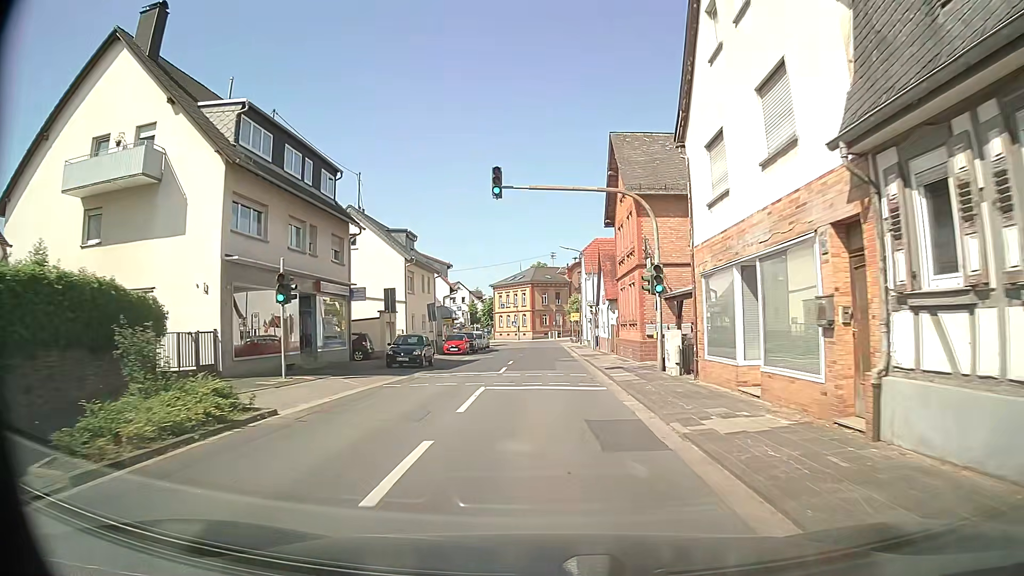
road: secondary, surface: asphalt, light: Day
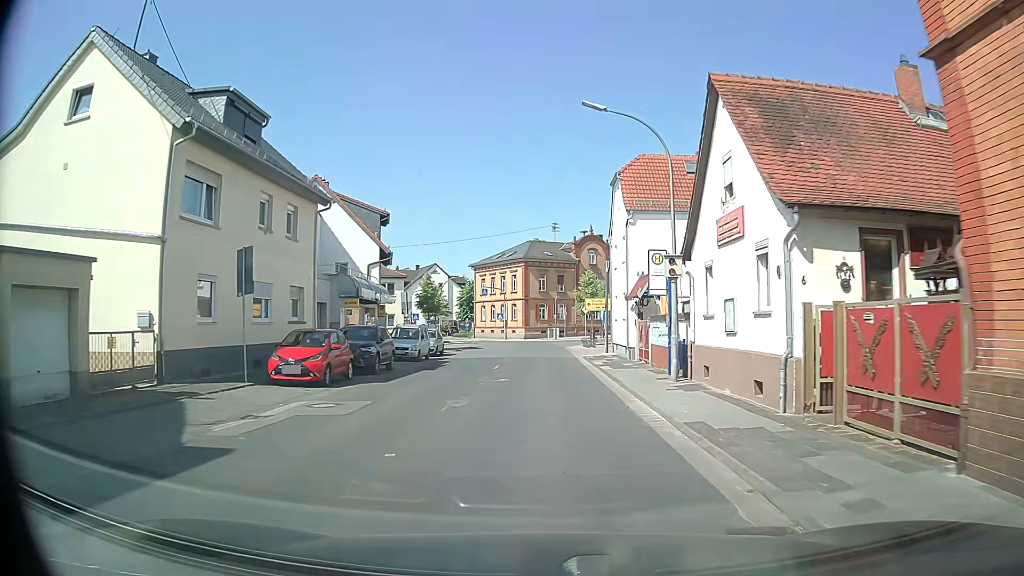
(+0.2, +29.8) m; +1°
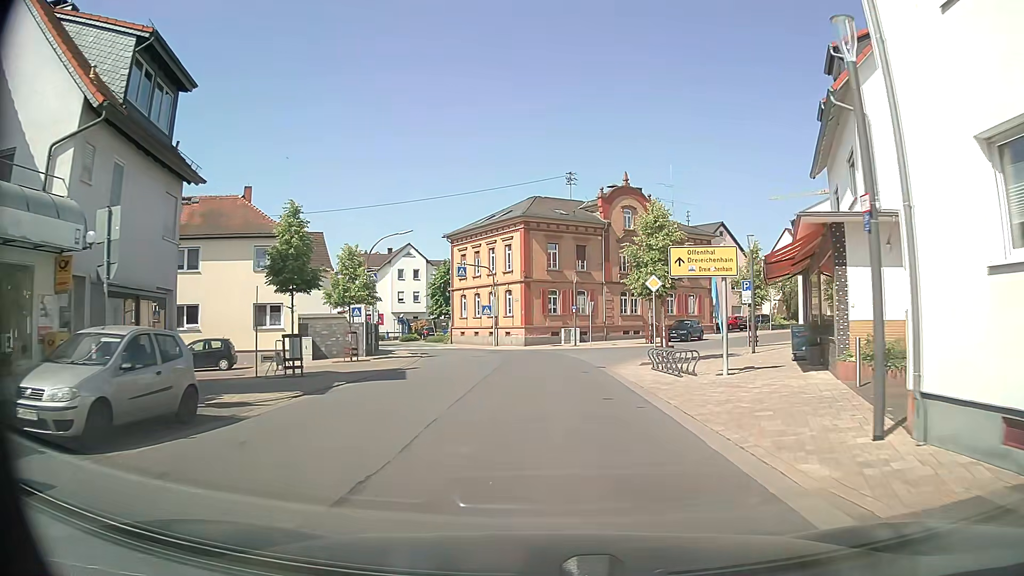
(-0.2, +29.3) m; 0°
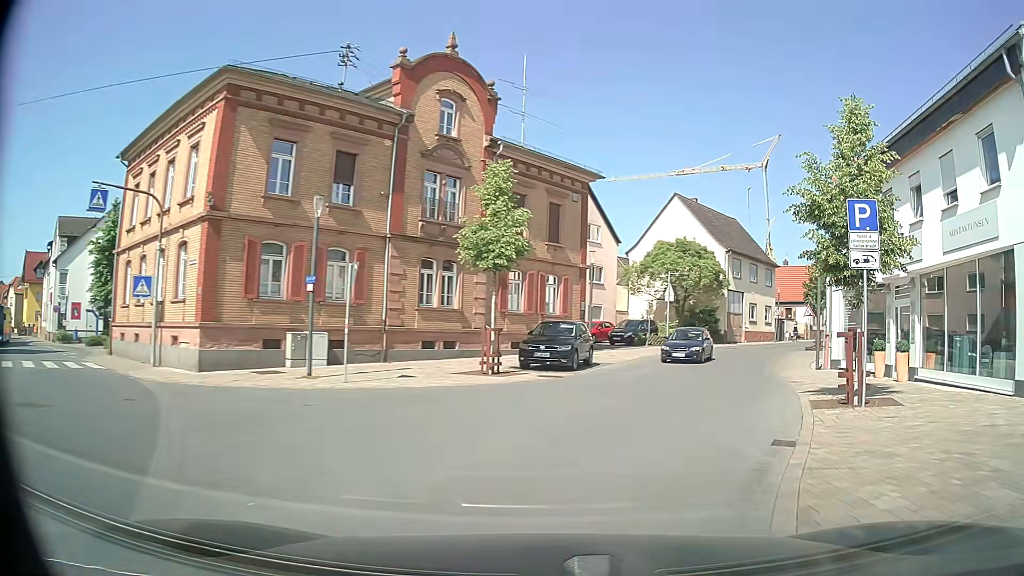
(+1.8, +28.3) m; +18°
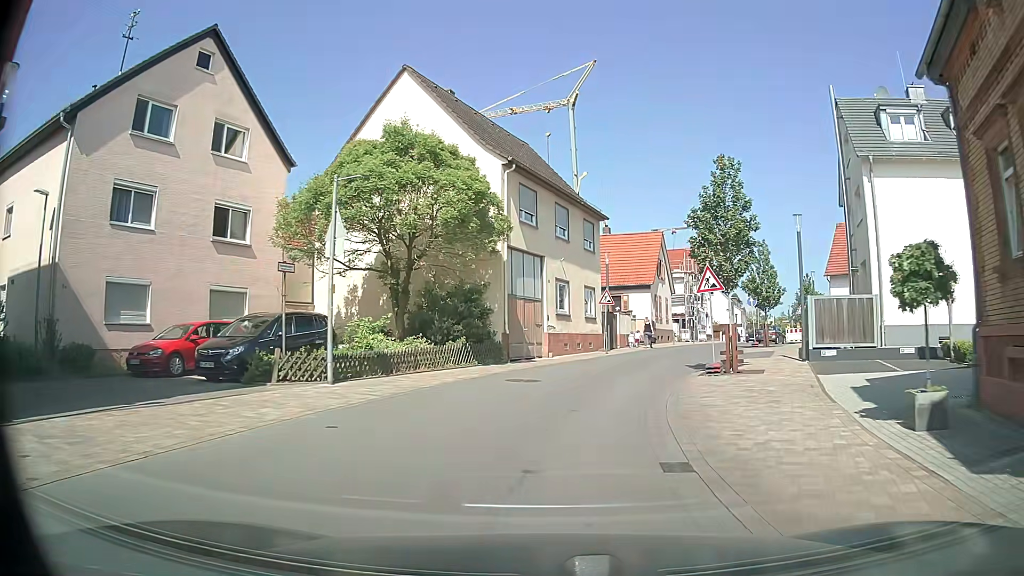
(+7.2, +25.7) m; +17°
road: unclassified
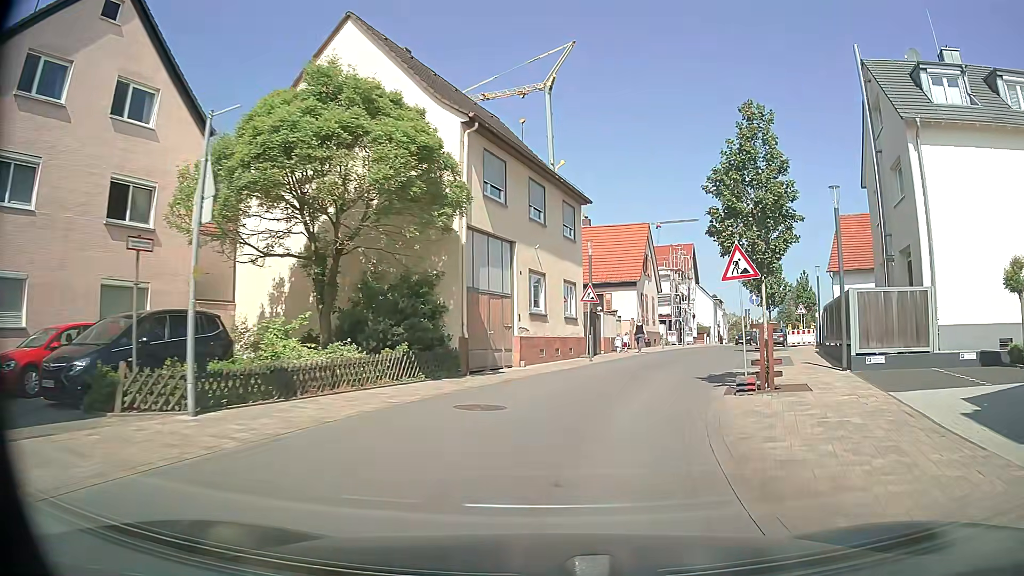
(+0.1, +5.1) m; +2°
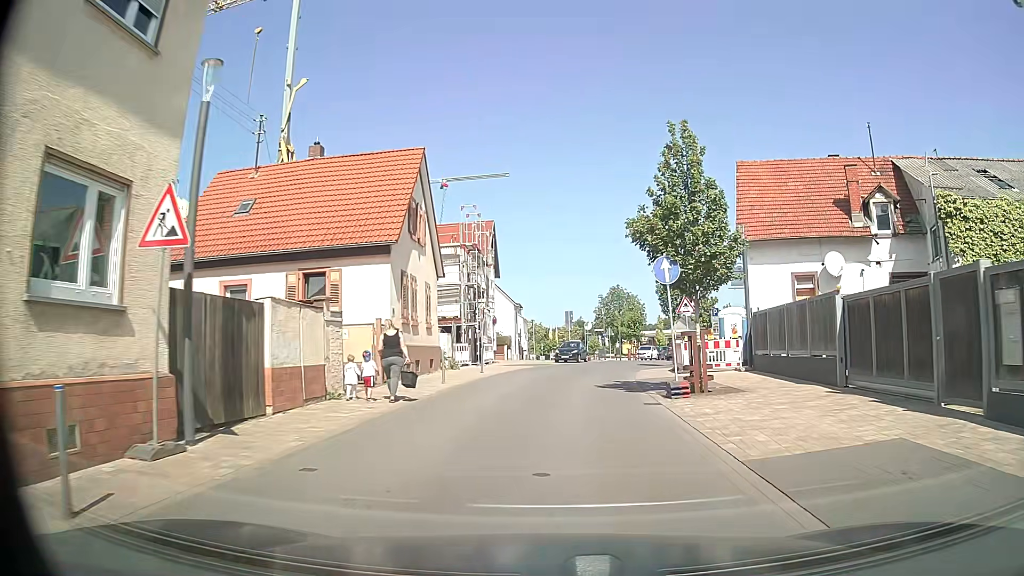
(+3.4, +20.4) m; +18°
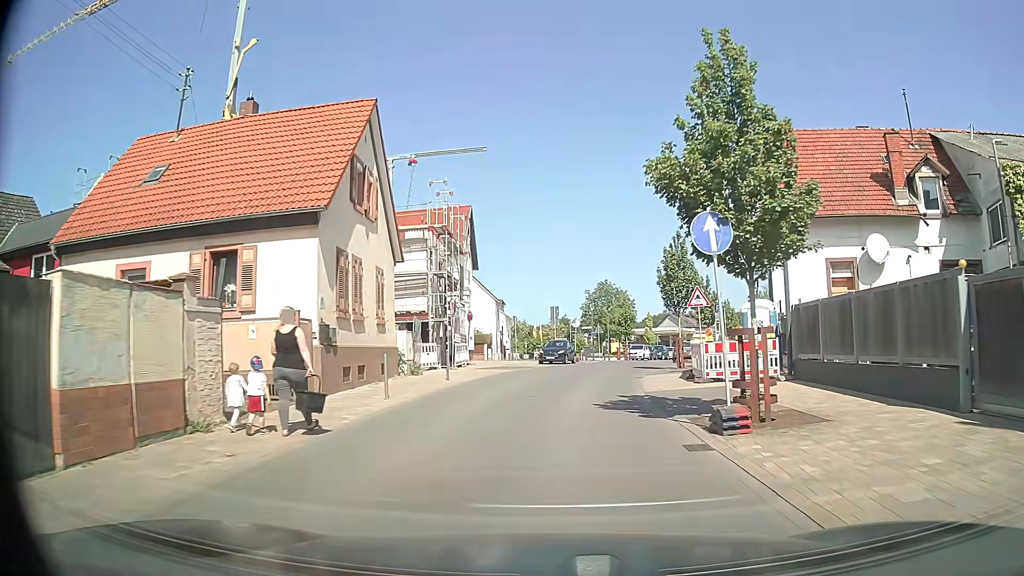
(0.0, +5.3) m; 0°
(0, +10) (+1, +20) (+3, +30) (+6, +39) (+9, +49) (+13, +58) (+16, +68) (+20, +77) (+23, +86) (+27, +96) m
